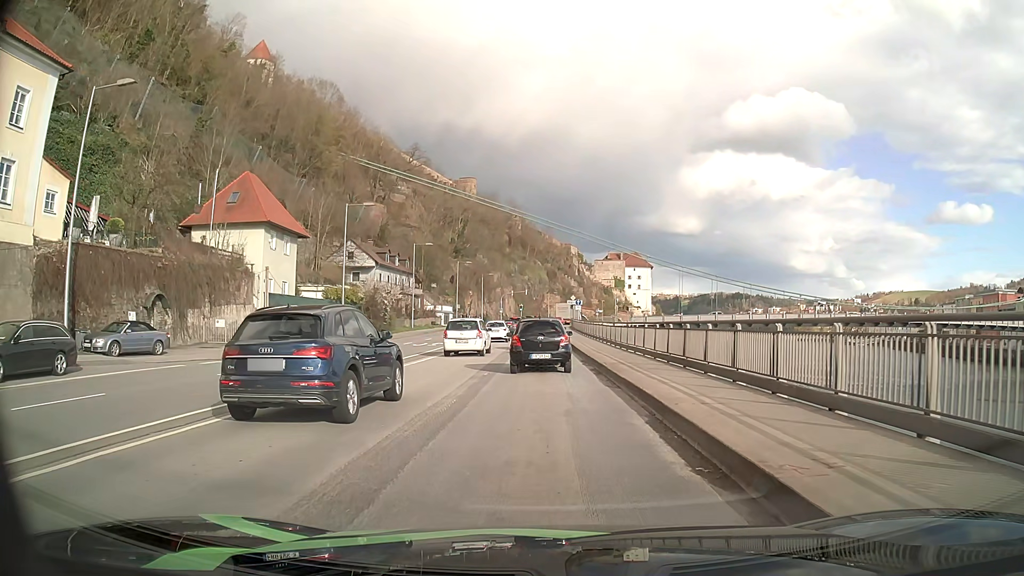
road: primary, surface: asphalt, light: Day
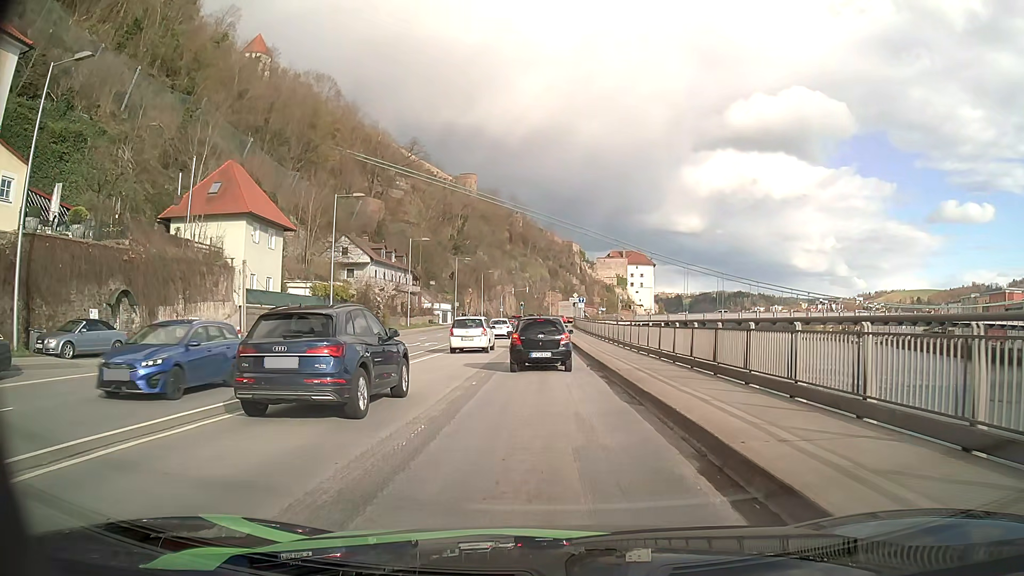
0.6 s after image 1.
(0.0, +3.3) m; 0°
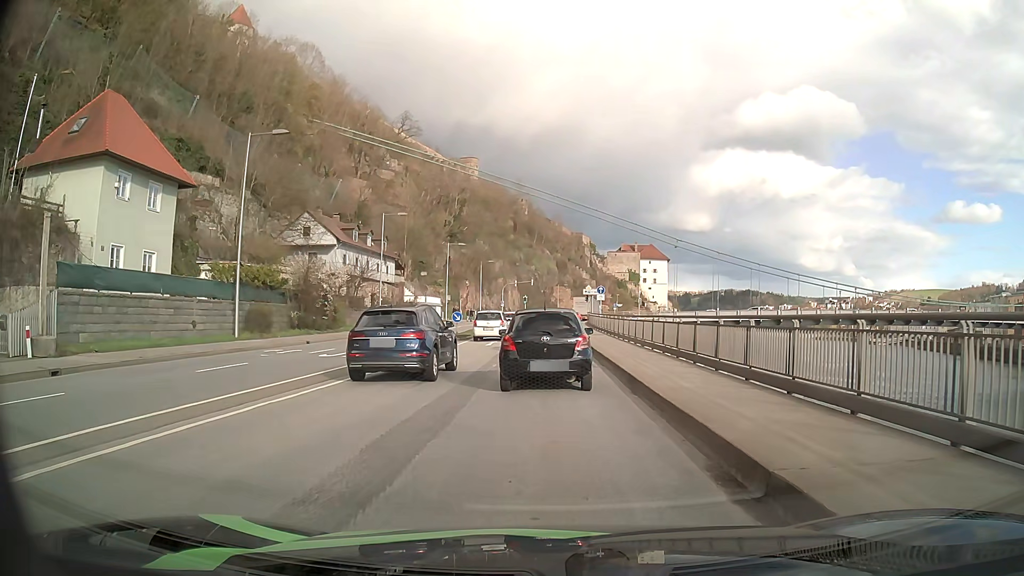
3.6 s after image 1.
(0.0, +16.2) m; 0°
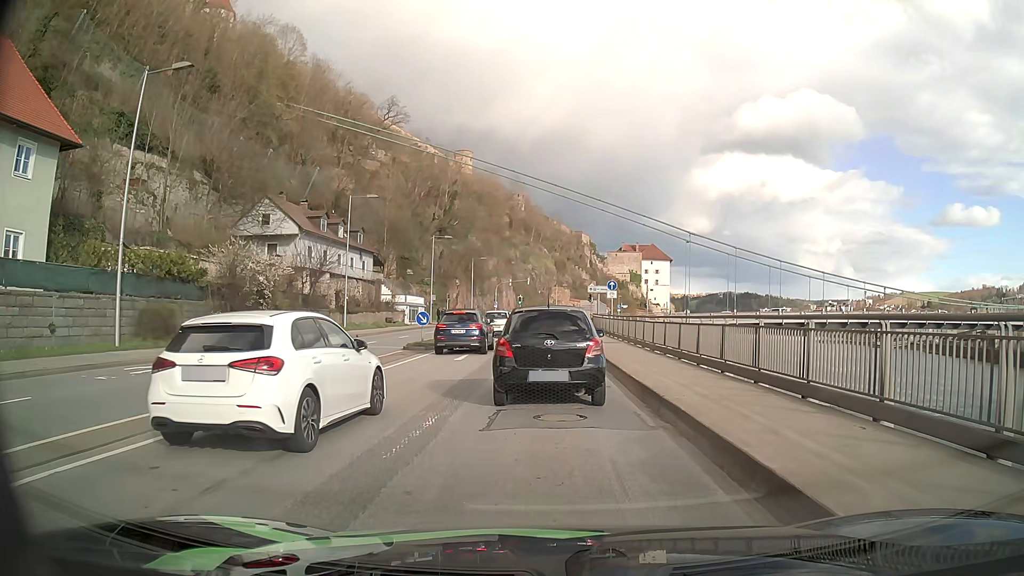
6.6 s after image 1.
(-0.1, +10.0) m; 0°
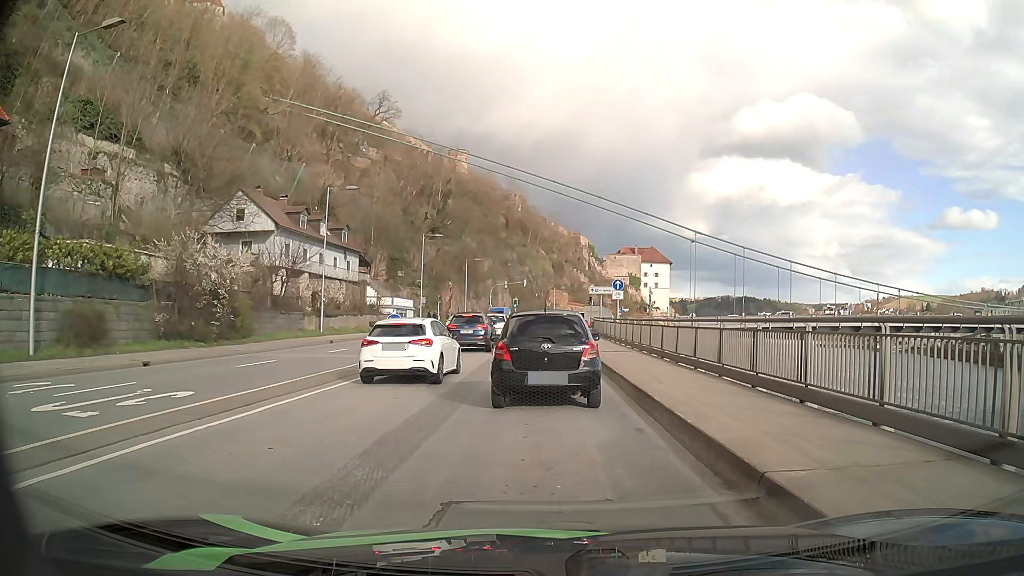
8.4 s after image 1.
(0.0, +4.9) m; +1°
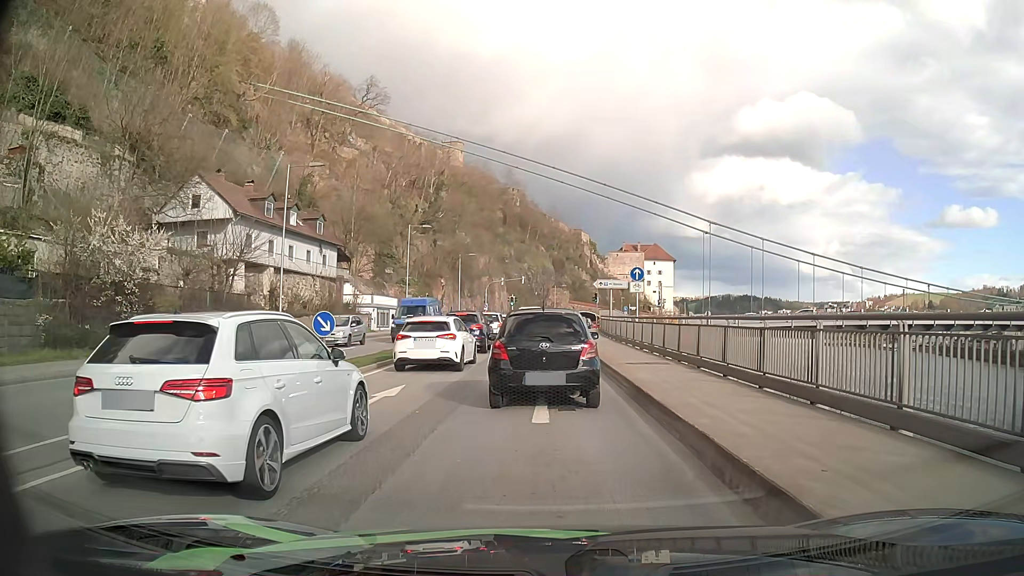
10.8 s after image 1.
(-0.1, +7.8) m; -1°
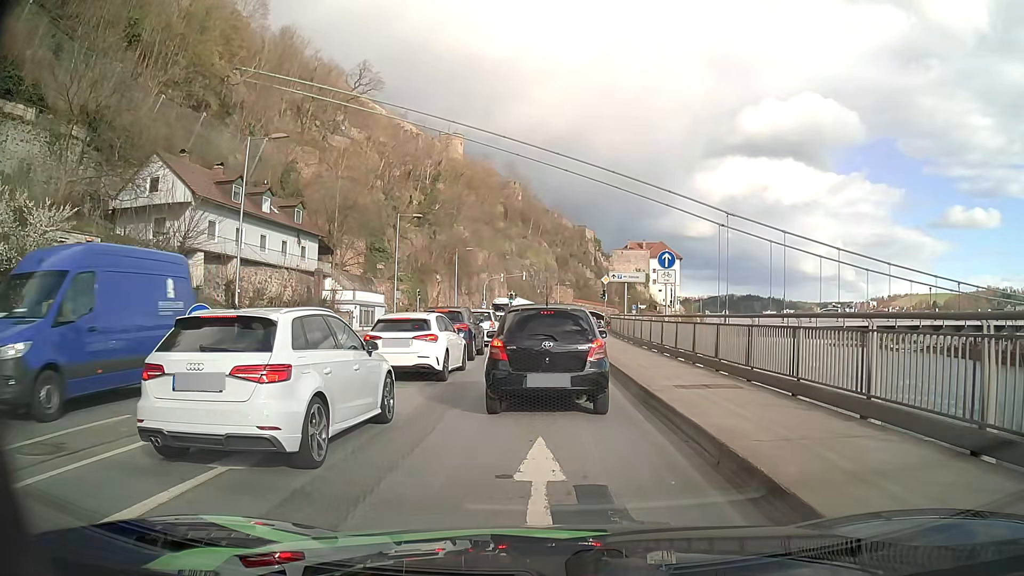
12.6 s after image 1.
(0.0, +6.3) m; 0°
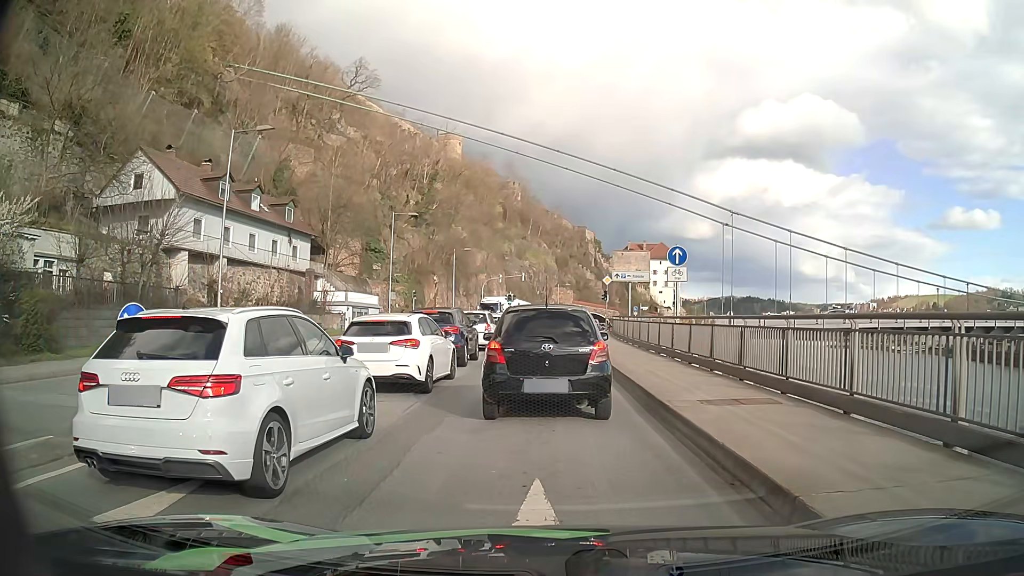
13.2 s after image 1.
(0.0, +1.9) m; -2°
(0, +10) (0, +20) (+1, +30) (+1, +40) (+2, +50) (+3, +60) (+5, +70) (+7, +80) (+9, +89) (+12, +99) m
